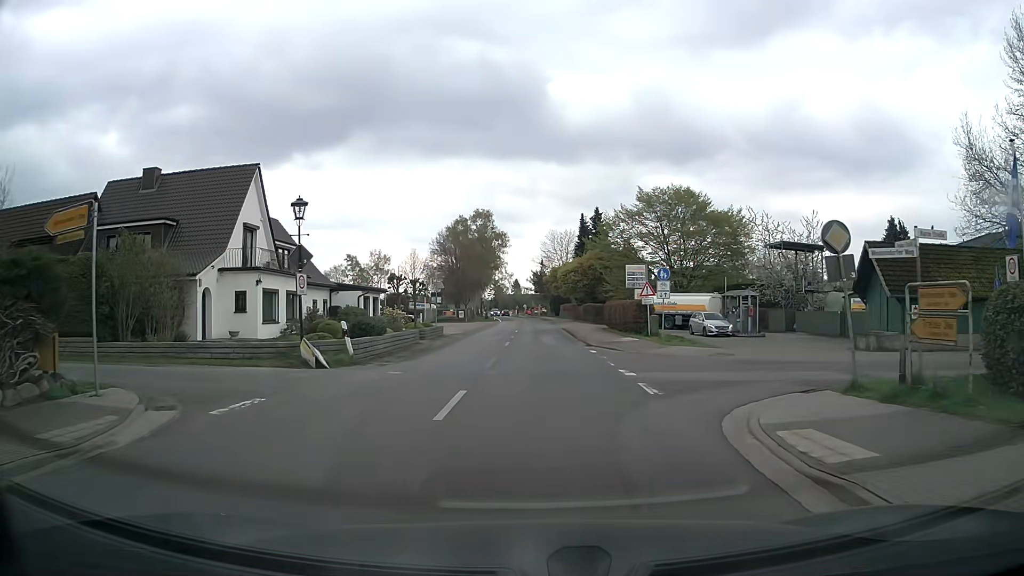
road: secondary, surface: asphalt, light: Day
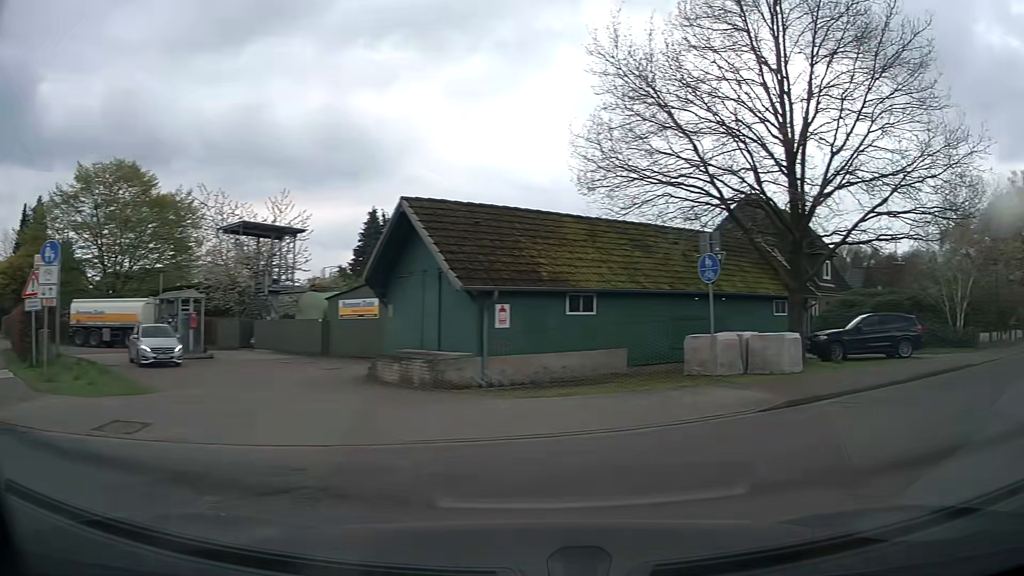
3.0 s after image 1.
(+3.0, +13.5) m; +46°
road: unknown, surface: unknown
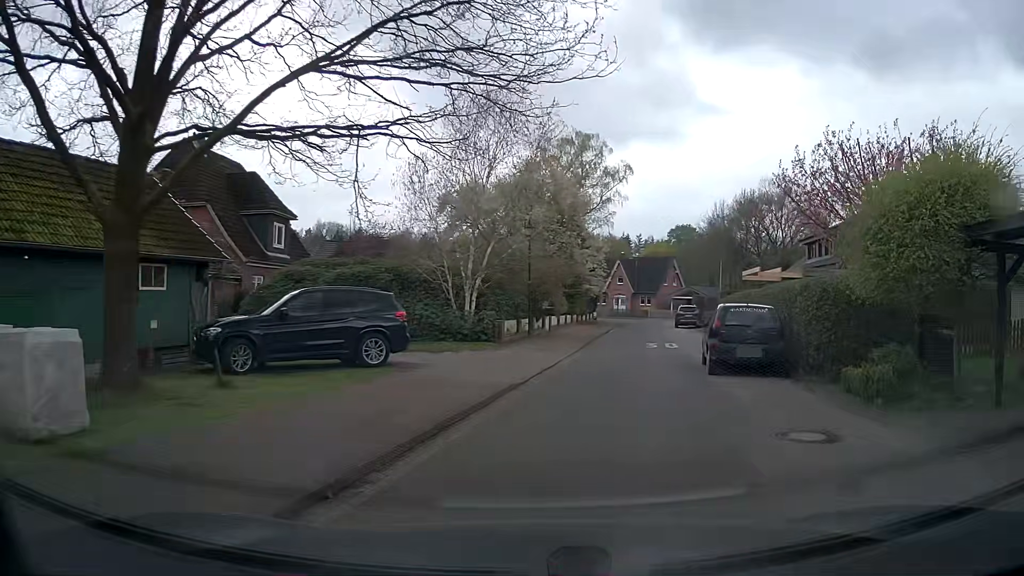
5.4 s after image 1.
(+5.2, +10.1) m; +45°
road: residential
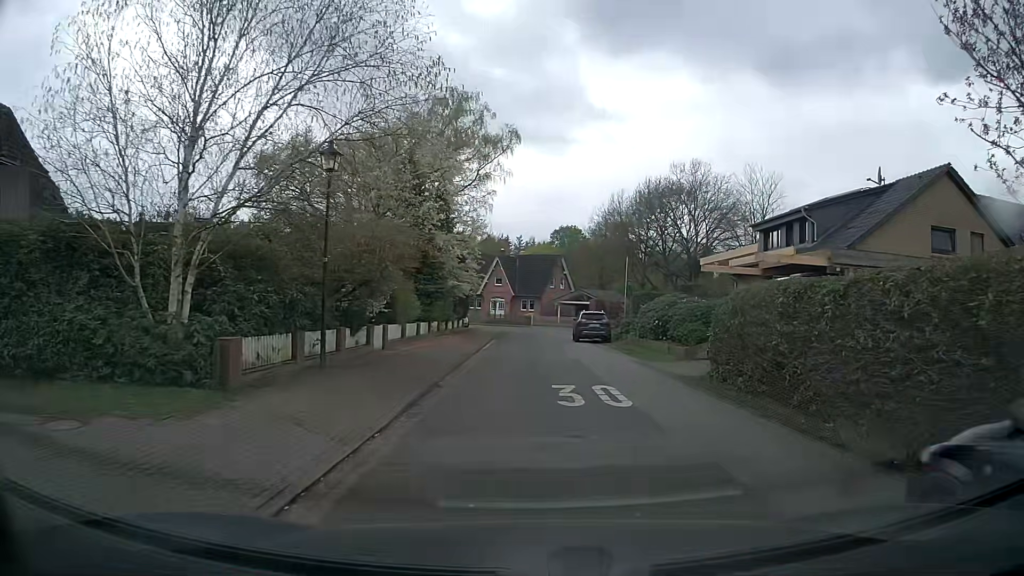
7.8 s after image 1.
(+1.3, +13.5) m; +11°
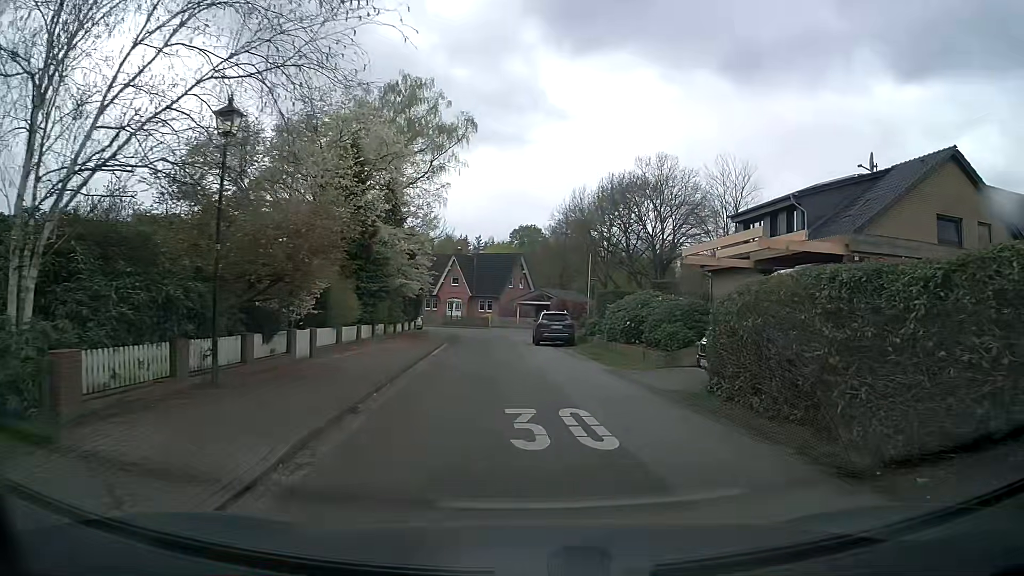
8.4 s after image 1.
(0.0, +3.2) m; +3°
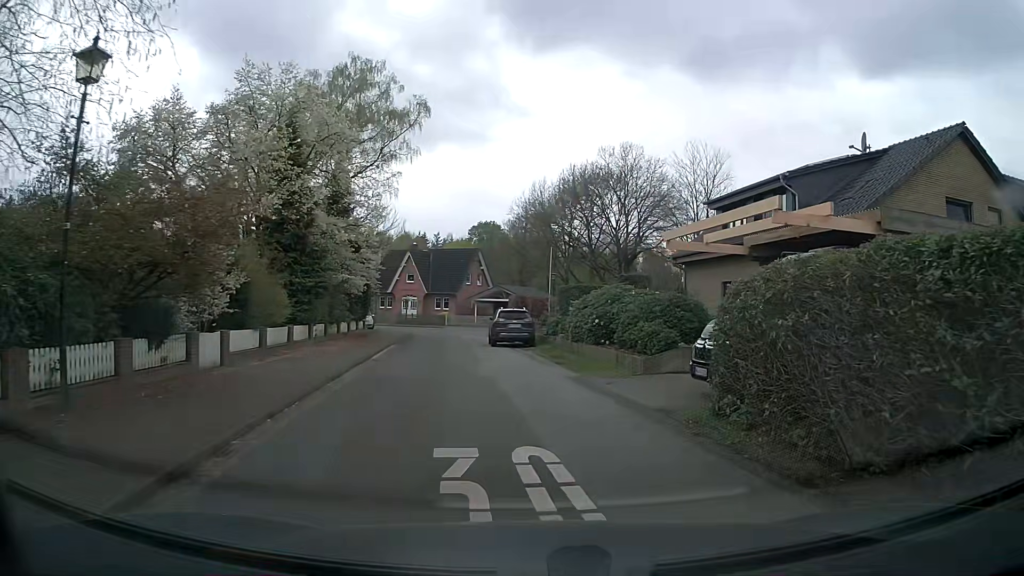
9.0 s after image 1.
(+0.1, +3.1) m; +3°
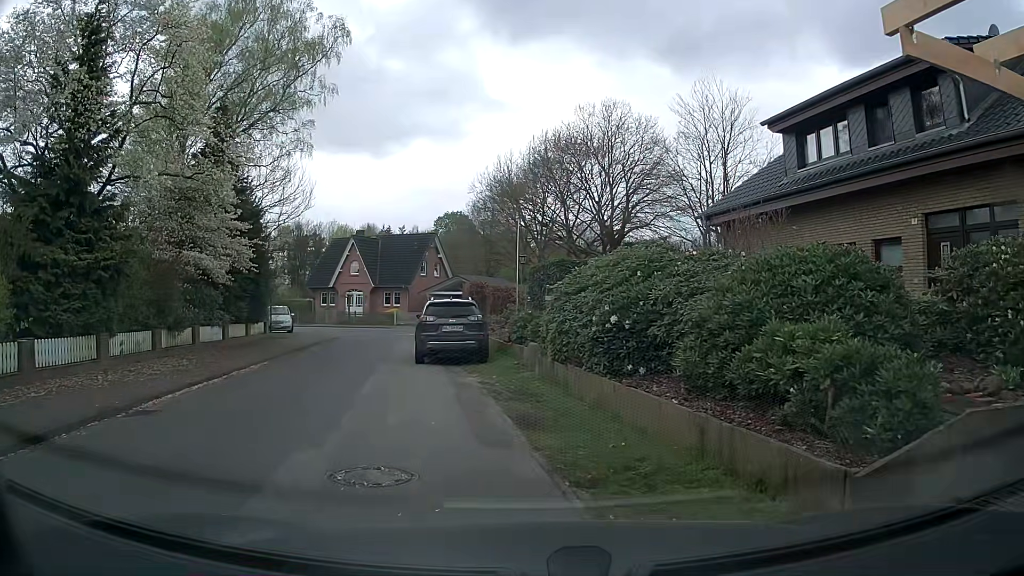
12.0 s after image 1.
(+0.6, +11.4) m; +2°
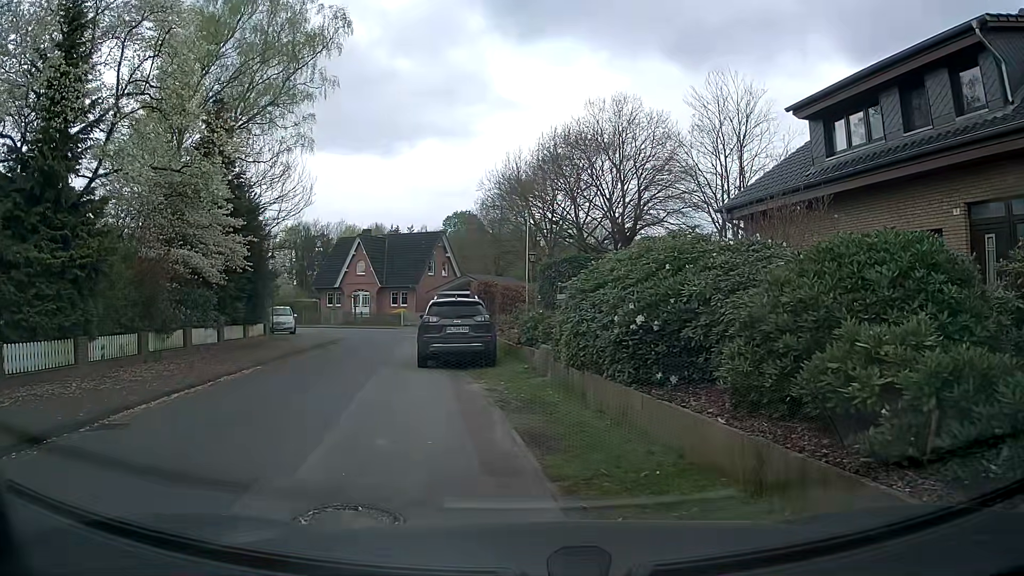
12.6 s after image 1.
(0.0, +1.2) m; 0°
